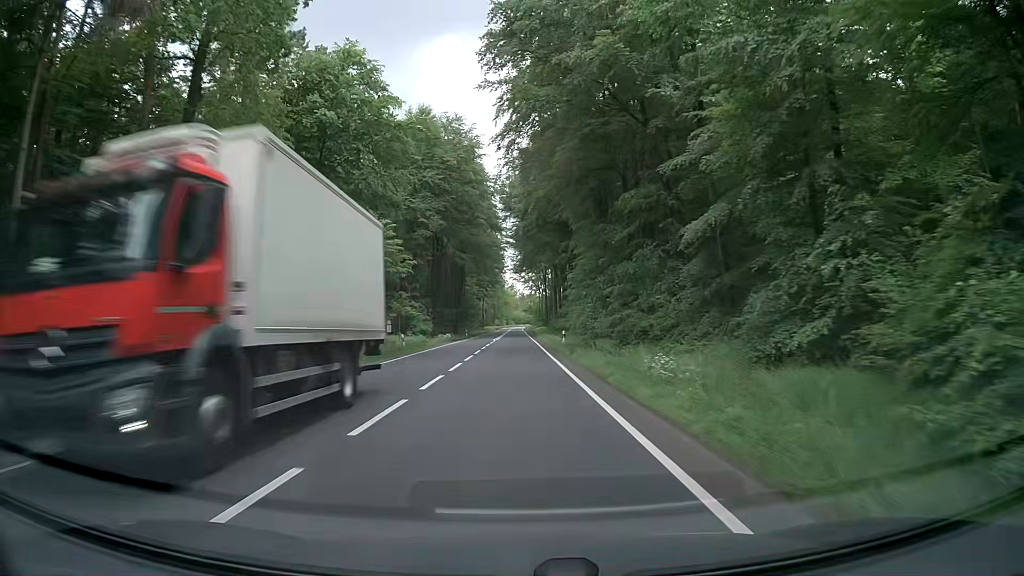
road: primary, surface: asphalt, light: Day
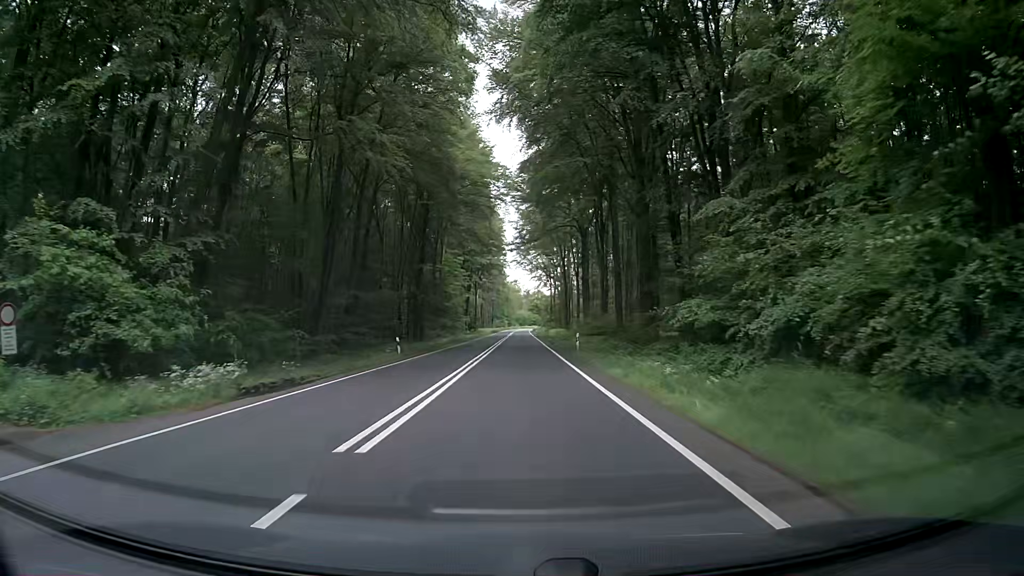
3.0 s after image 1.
(0.0, +55.4) m; 0°
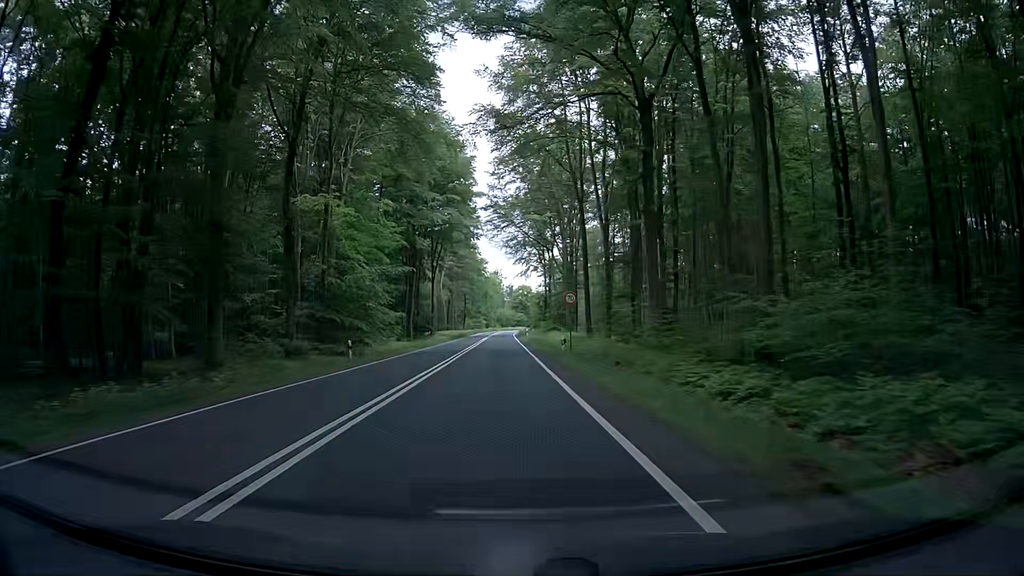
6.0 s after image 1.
(+0.3, +55.4) m; -1°
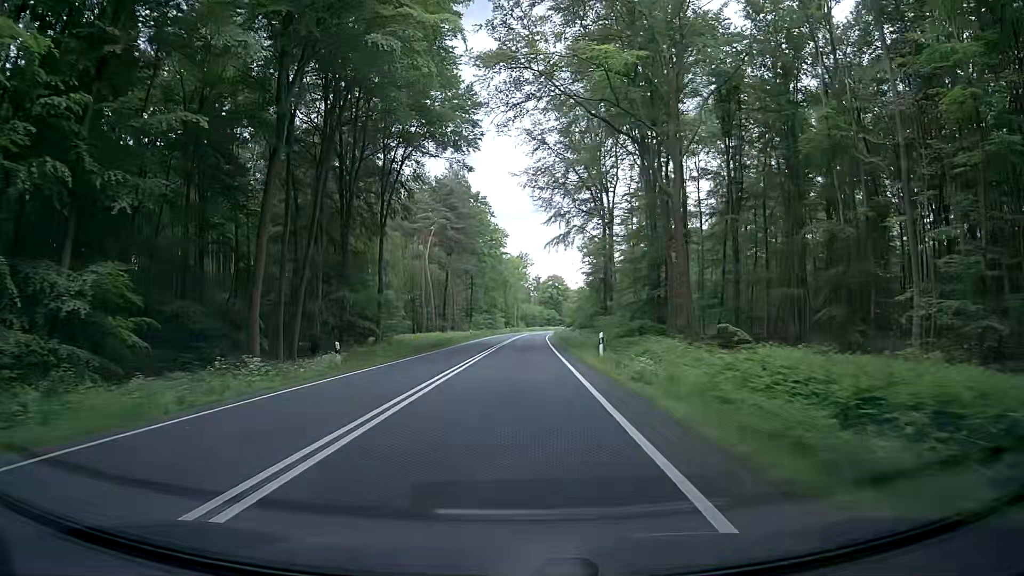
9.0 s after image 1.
(+1.3, +55.4) m; 0°
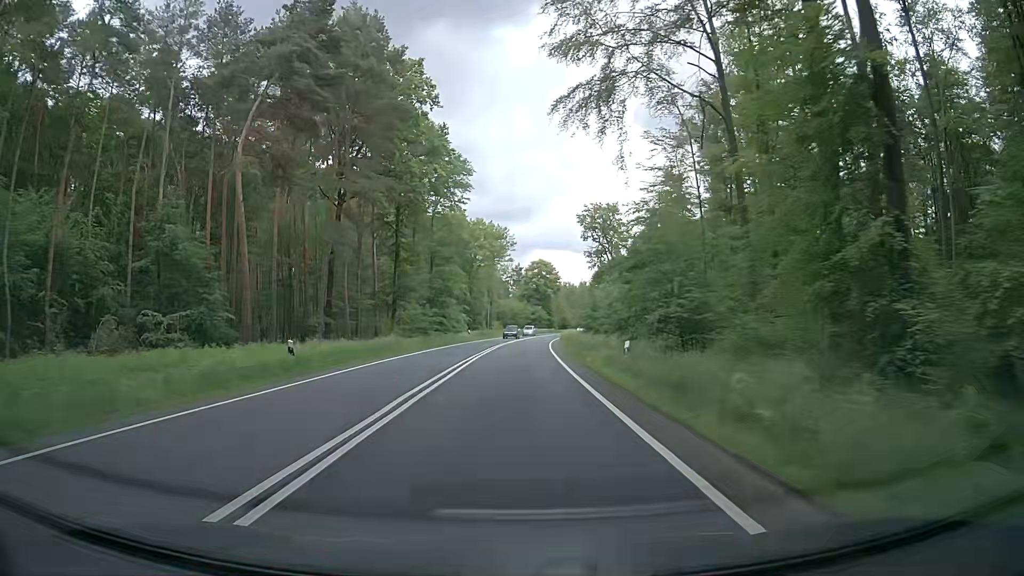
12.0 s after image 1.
(+0.3, +55.4) m; +1°
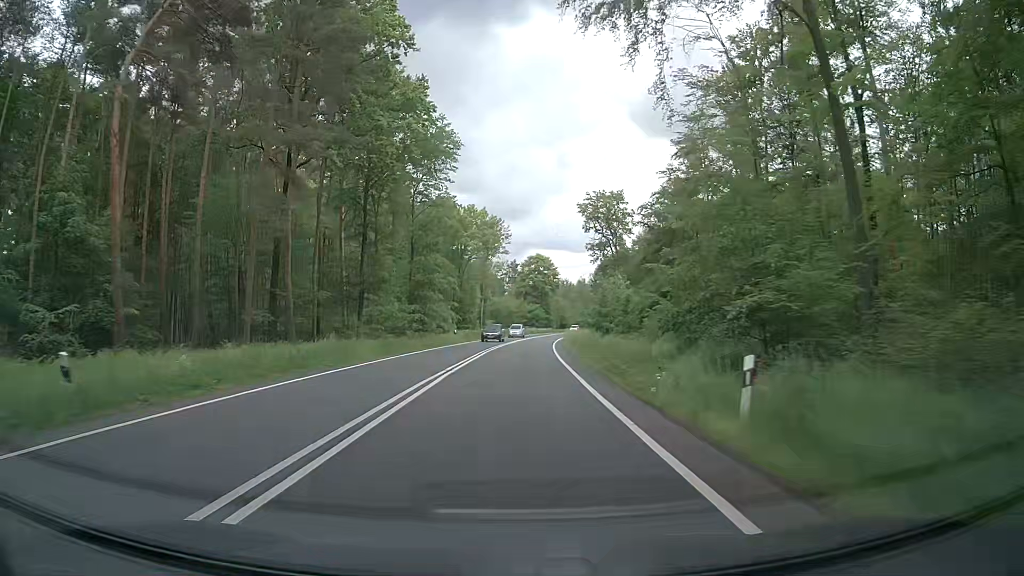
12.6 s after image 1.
(+0.1, +11.1) m; +1°
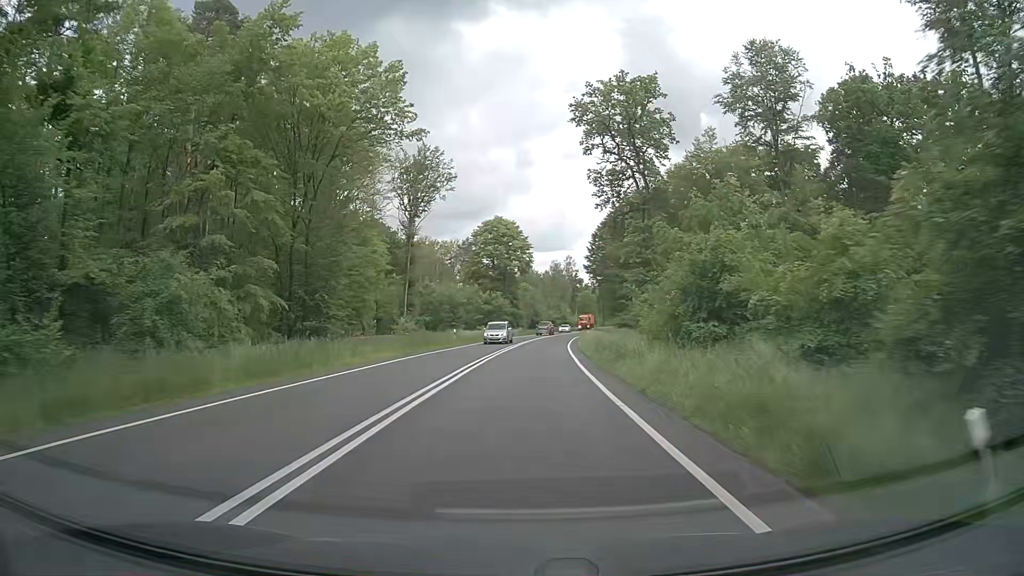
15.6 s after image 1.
(+1.3, +55.4) m; +3°
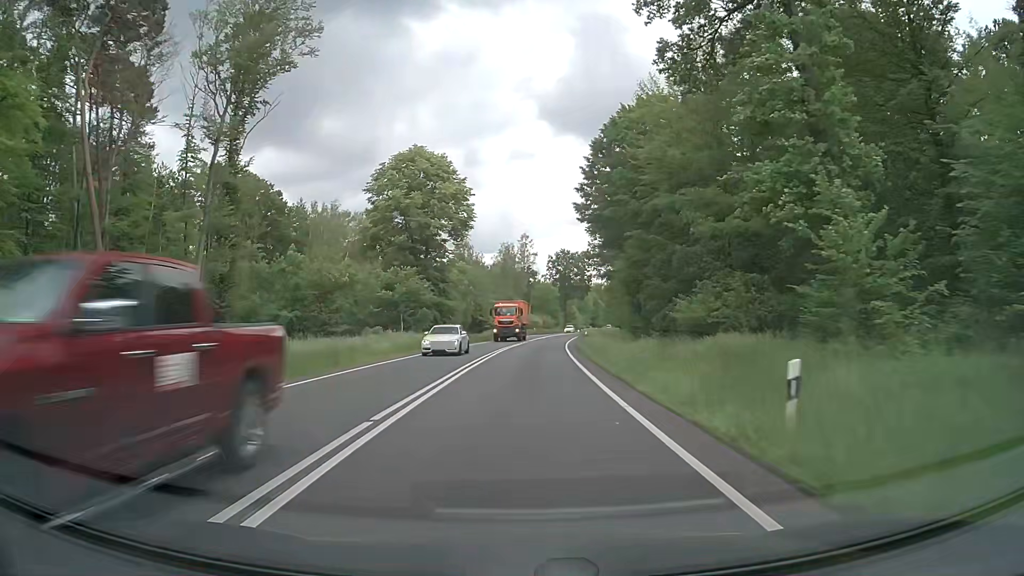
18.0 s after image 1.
(+1.7, +44.3) m; +4°
(0, +10) (0, +20) (+1, +30) (+1, +40) (+2, +50) (+3, +60) (+4, +70) (+5, +80) (+7, +90) (+8, +100) m
